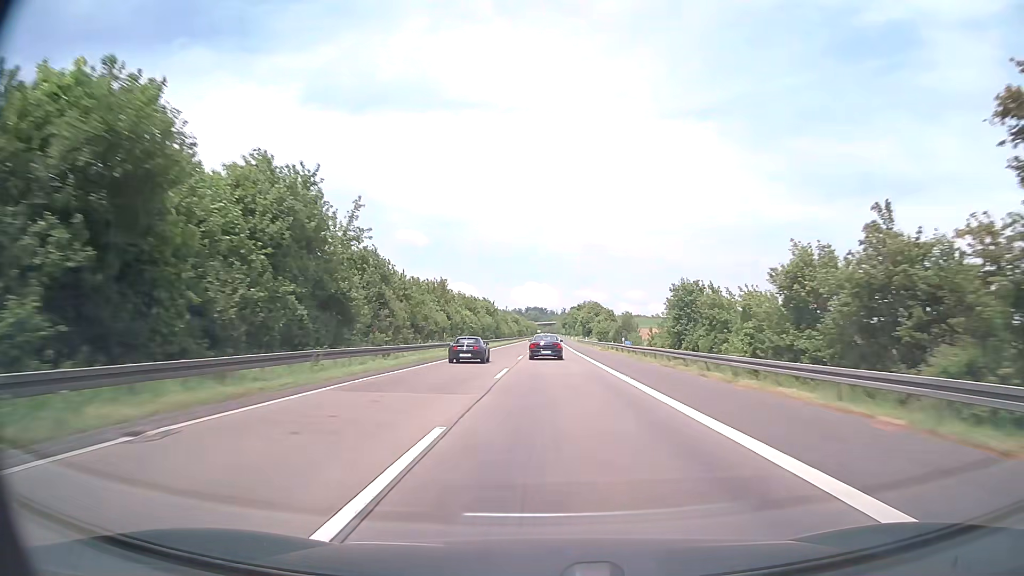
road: motorway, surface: asphalt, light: Day
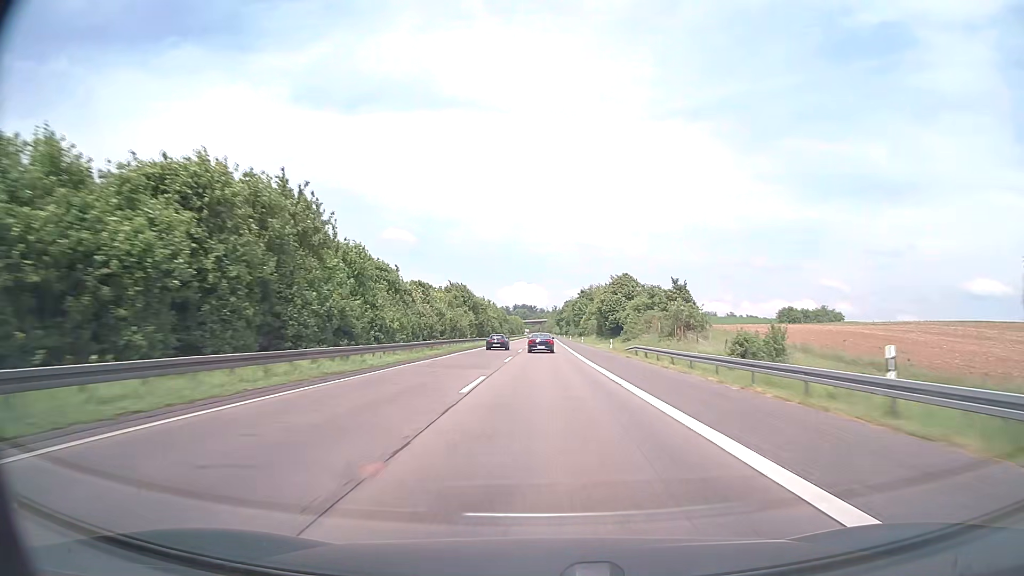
(+1.0, +95.0) m; +1°
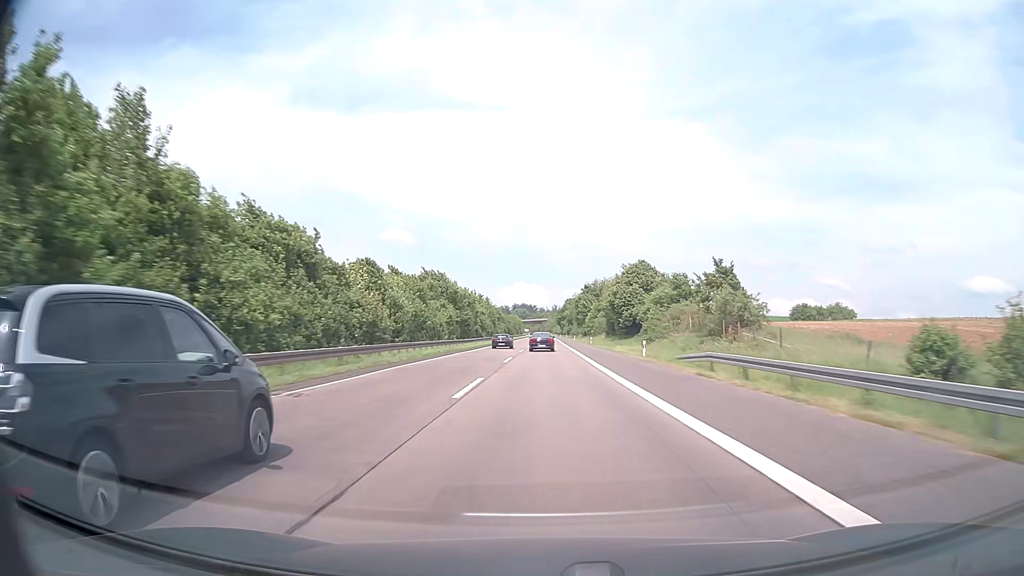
(0.0, +19.0) m; 0°
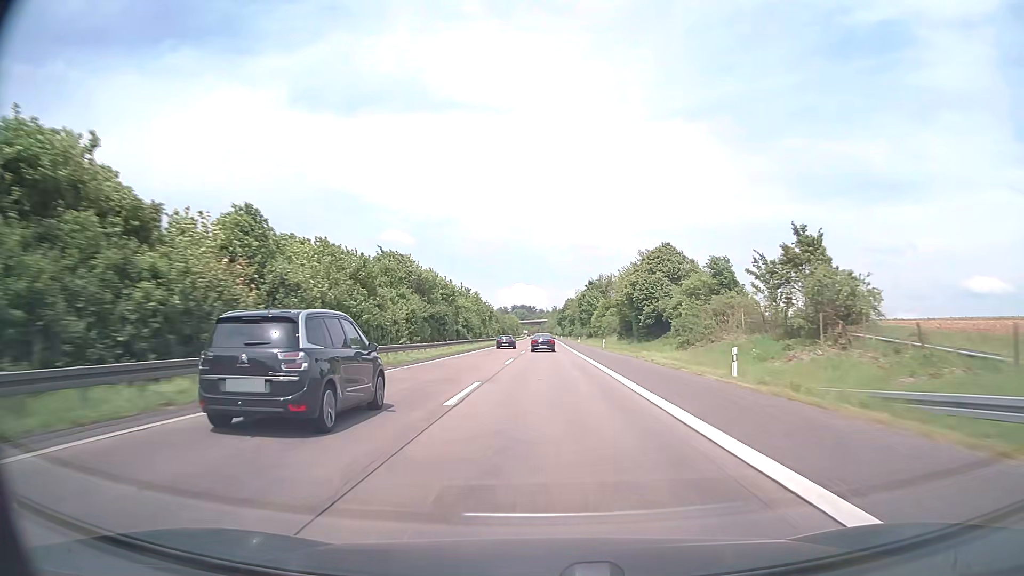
(0.0, +19.0) m; 0°
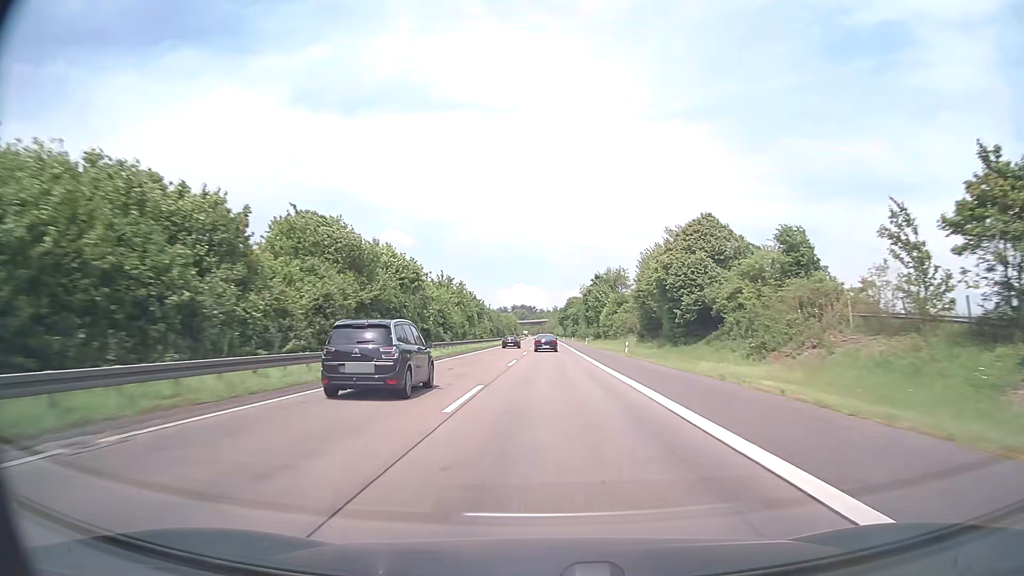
(0.0, +19.0) m; 0°
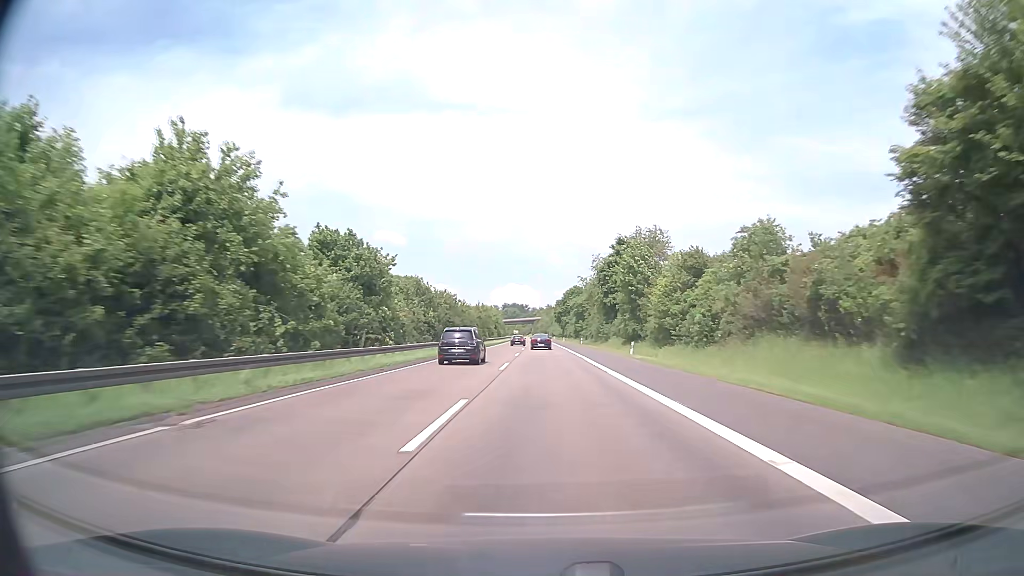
(+0.2, +57.0) m; 0°
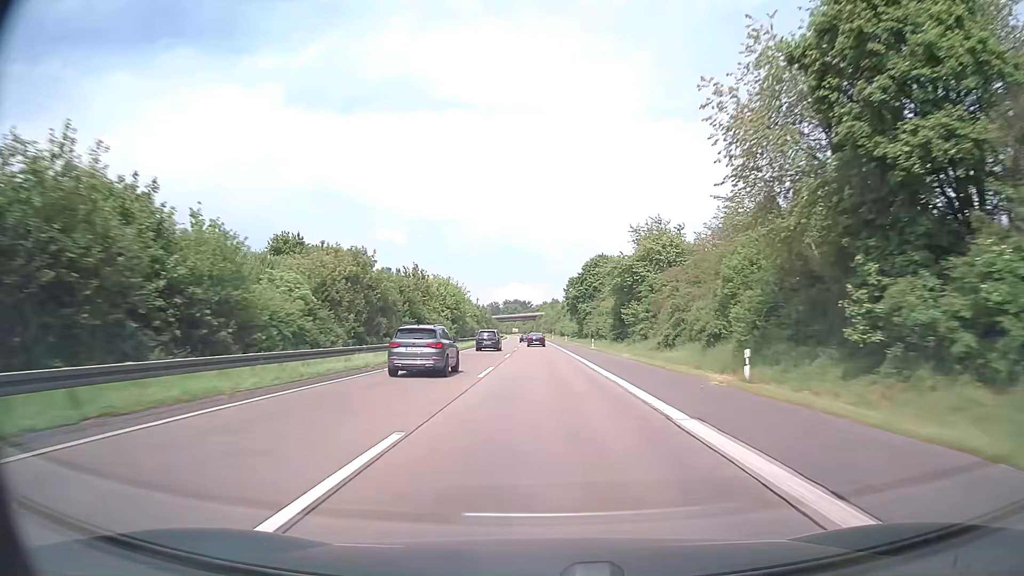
(+0.2, +76.0) m; 0°
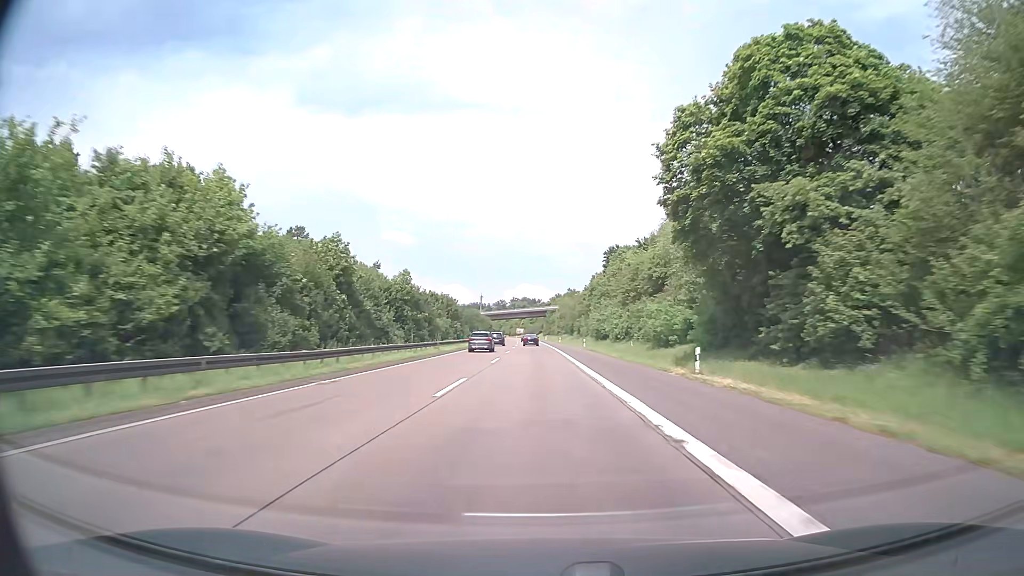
(-0.9, +95.1) m; -1°
(0, +10) (0, +20) (0, +30) (0, +40) (0, +50) (-1, +60) (-1, +70) (-1, +80) (-1, +90) (-2, +100) m
